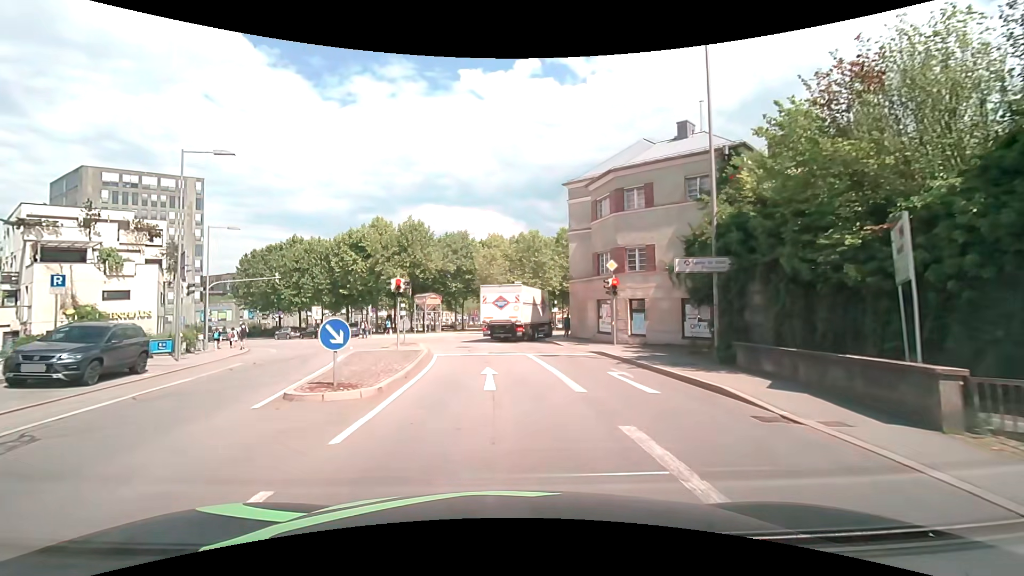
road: tertiary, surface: asphalt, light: Day
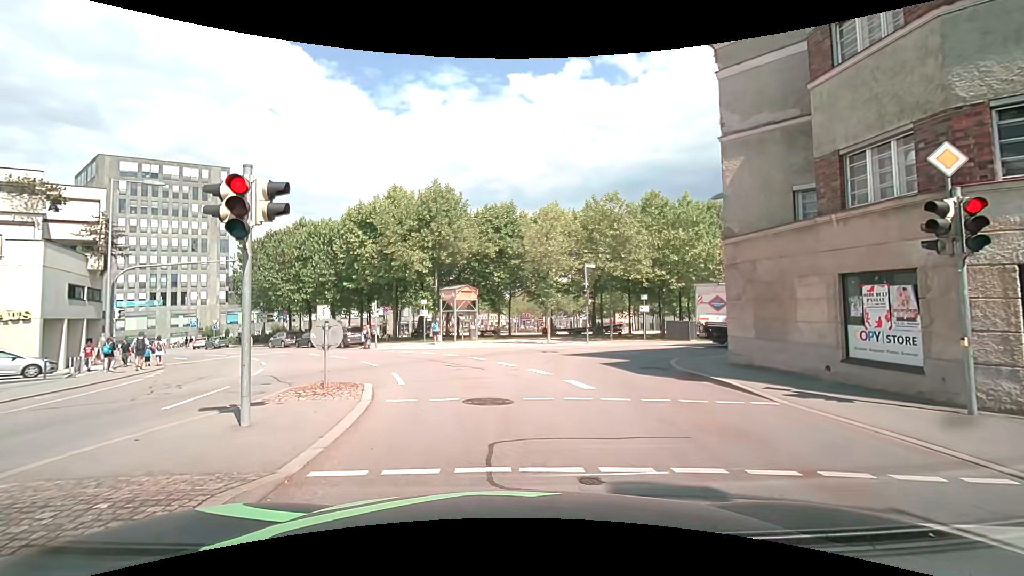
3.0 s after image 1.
(-0.8, +15.9) m; -7°
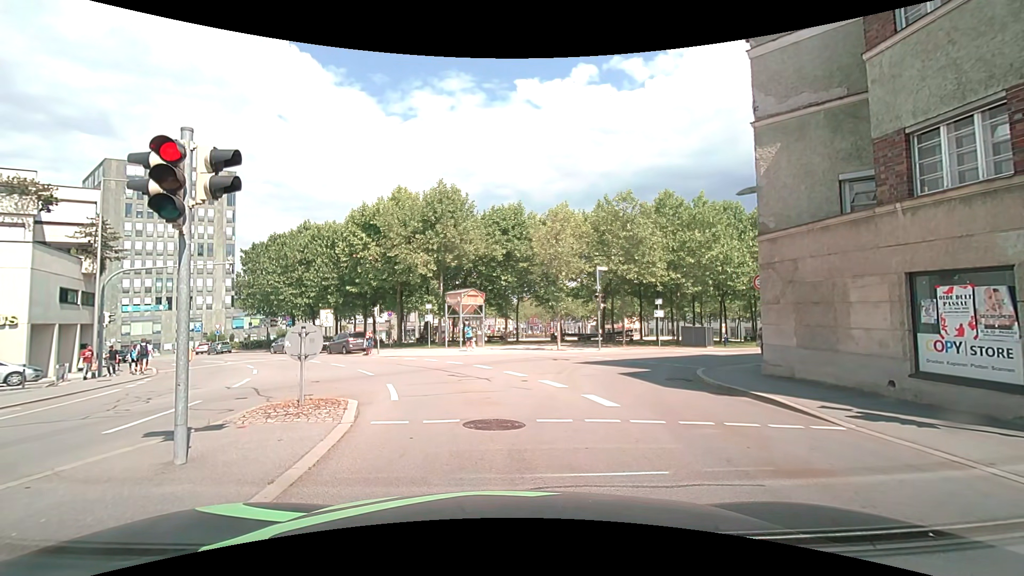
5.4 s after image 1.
(0.0, +1.4) m; -1°
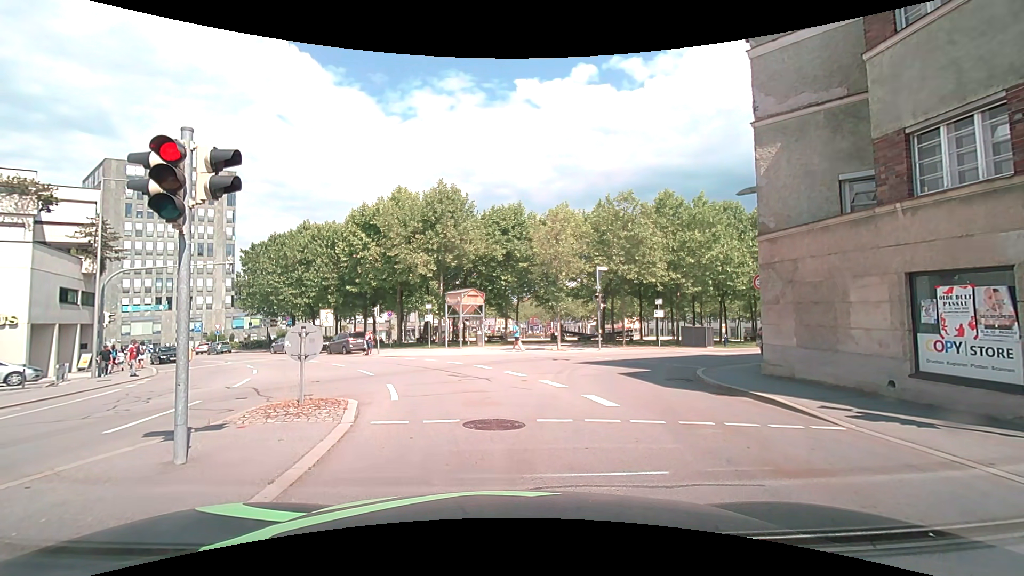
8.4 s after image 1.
(0.0, 0.0) m; 0°
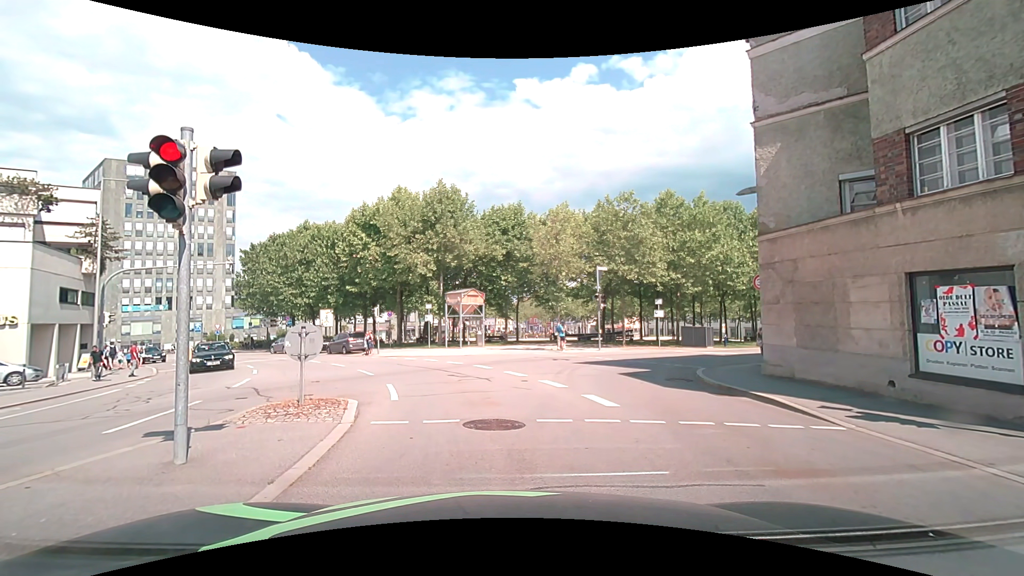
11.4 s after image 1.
(0.0, 0.0) m; 0°
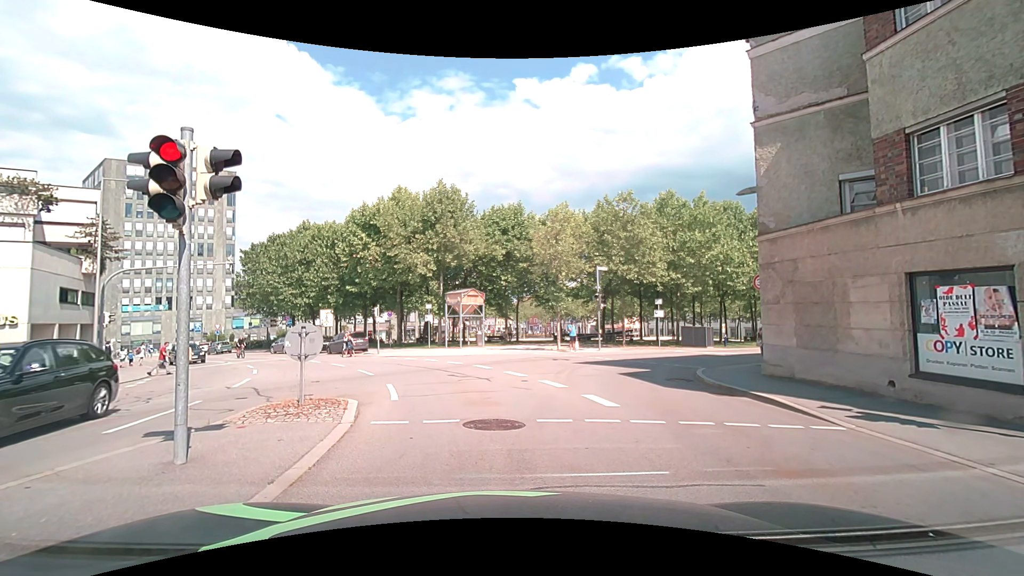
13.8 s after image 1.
(0.0, 0.0) m; 0°
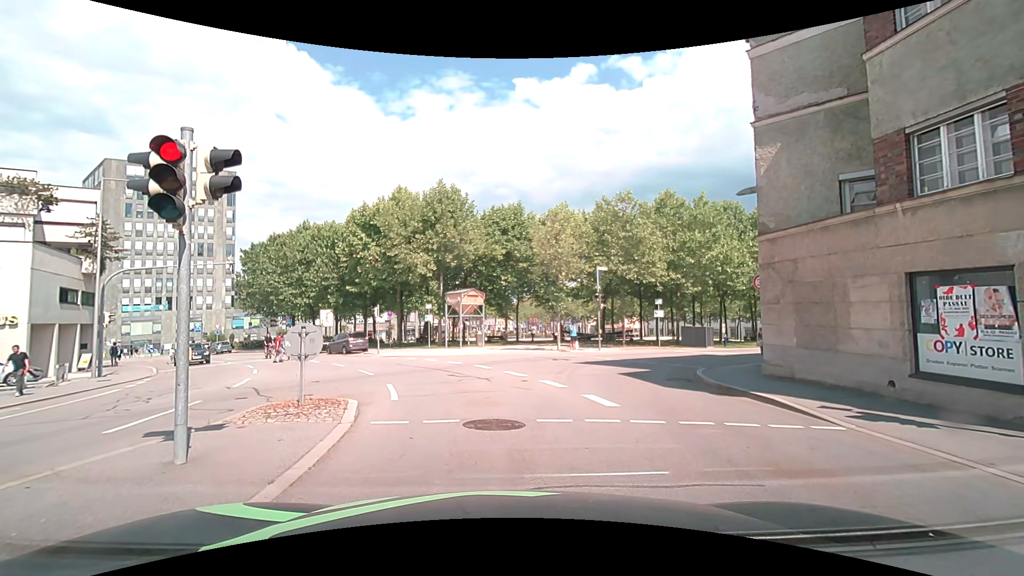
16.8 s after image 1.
(0.0, 0.0) m; 0°
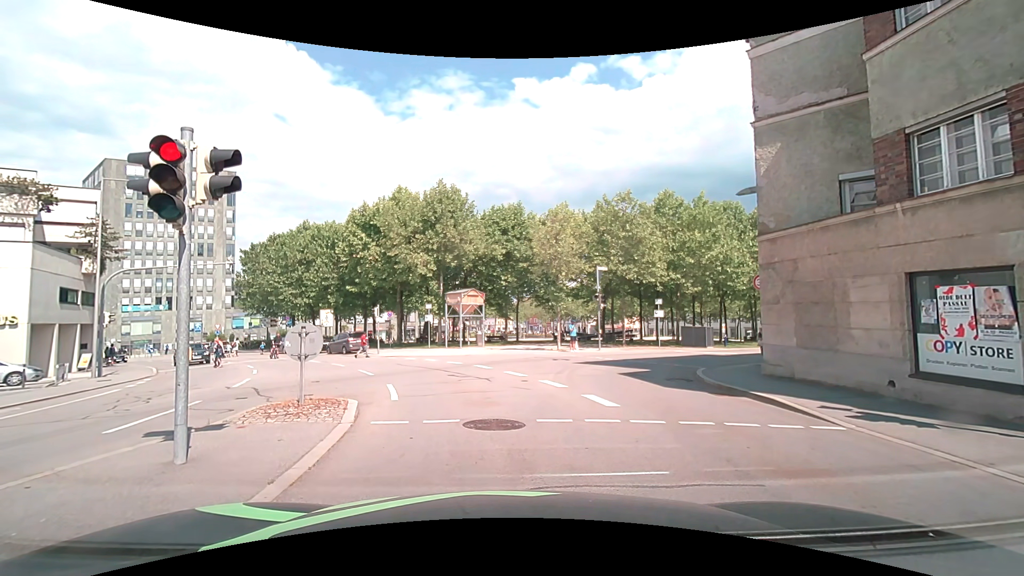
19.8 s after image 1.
(0.0, 0.0) m; 0°
